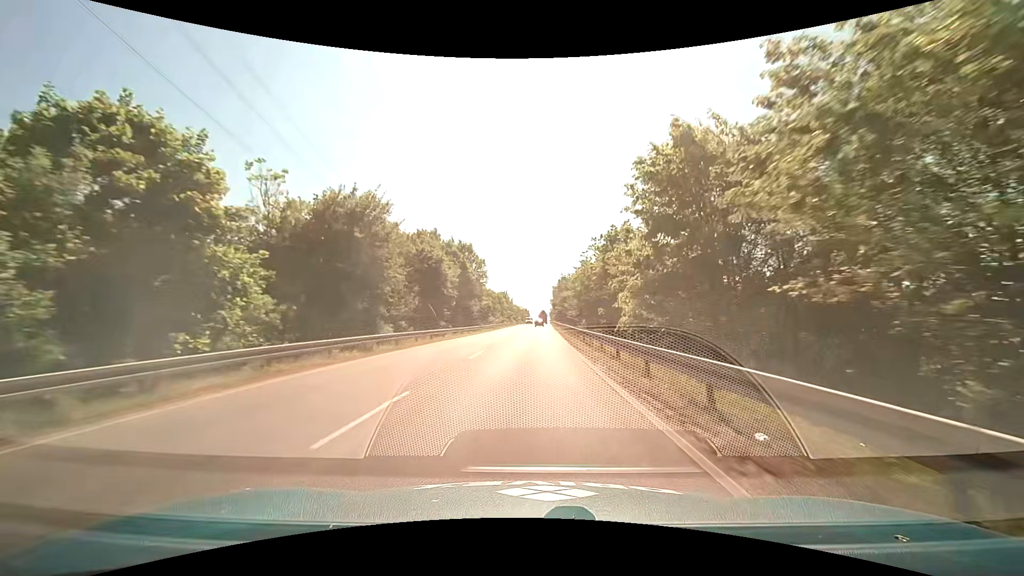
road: primary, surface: asphalt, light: Day
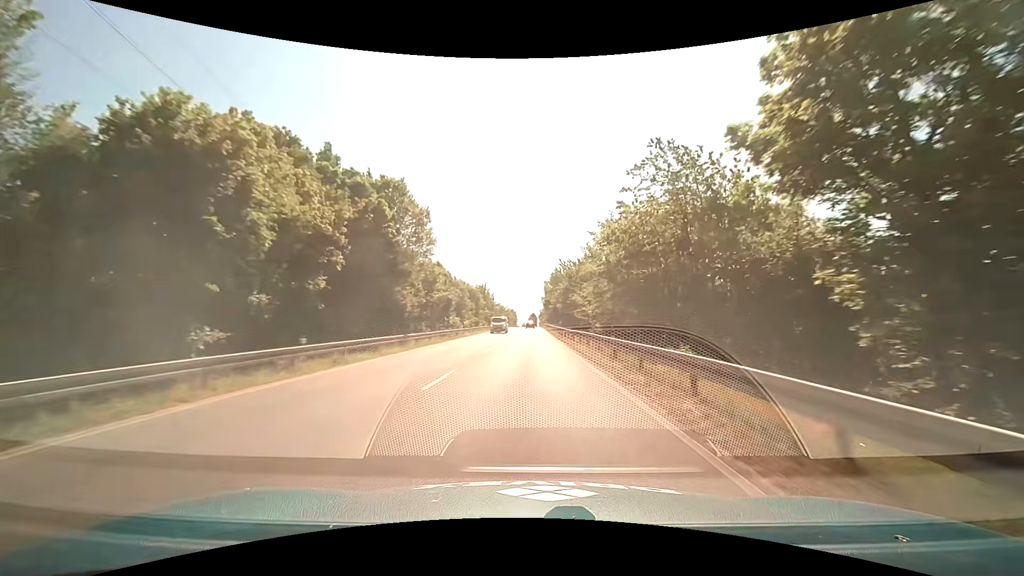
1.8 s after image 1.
(+0.3, +30.8) m; +1°
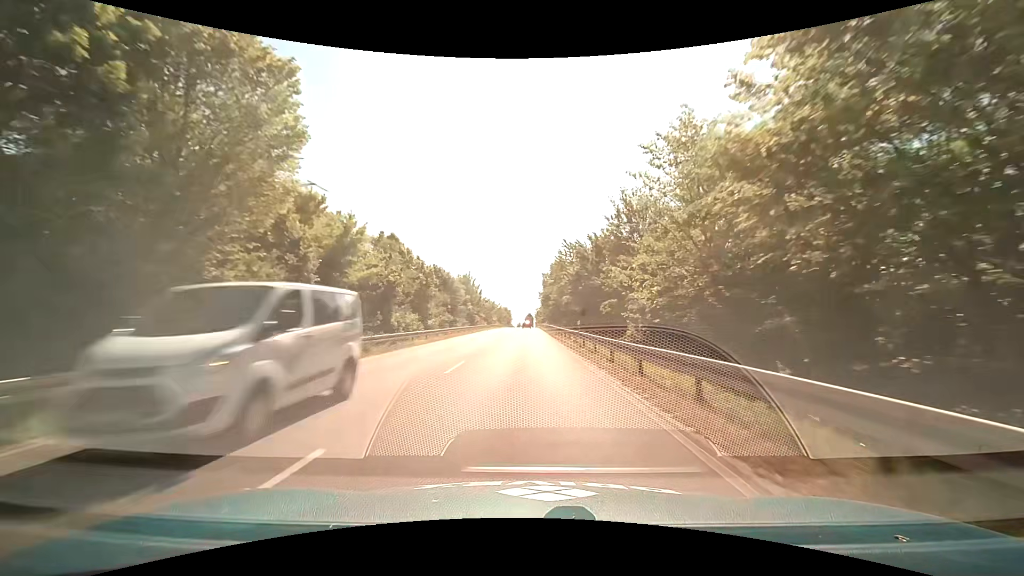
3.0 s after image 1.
(+0.1, +20.6) m; 0°
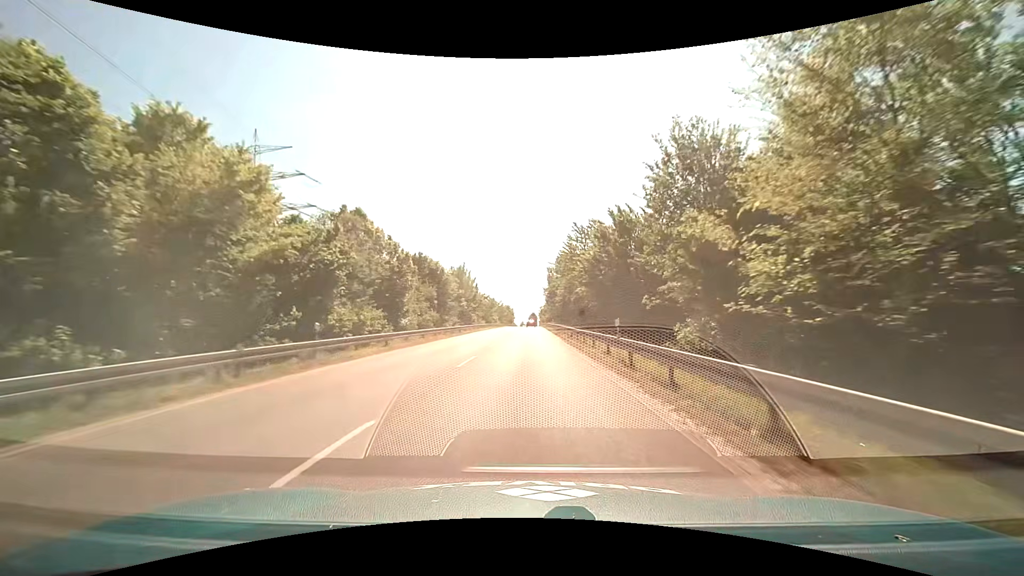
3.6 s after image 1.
(0.0, +10.3) m; 0°
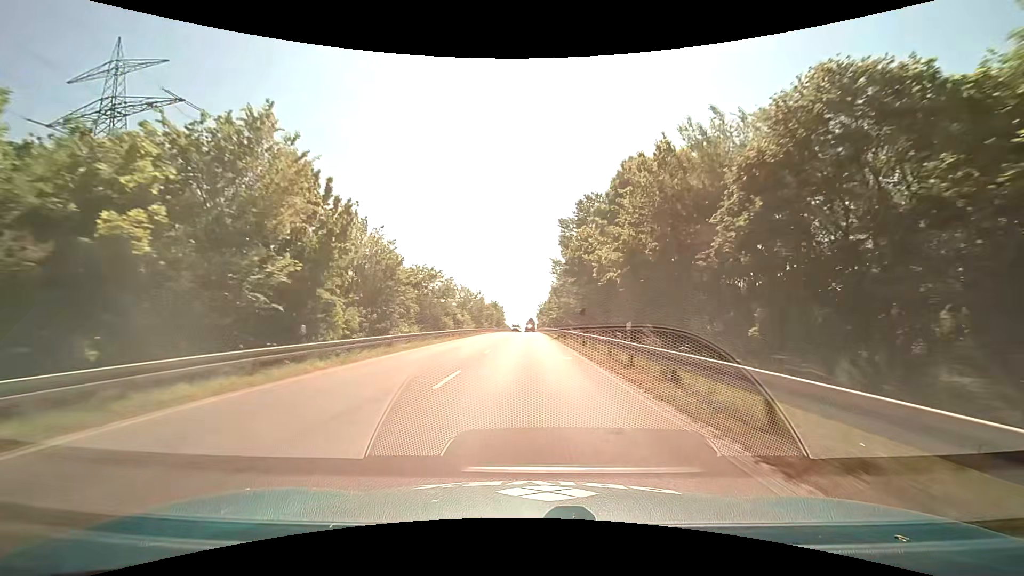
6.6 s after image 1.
(-0.1, +51.8) m; 0°
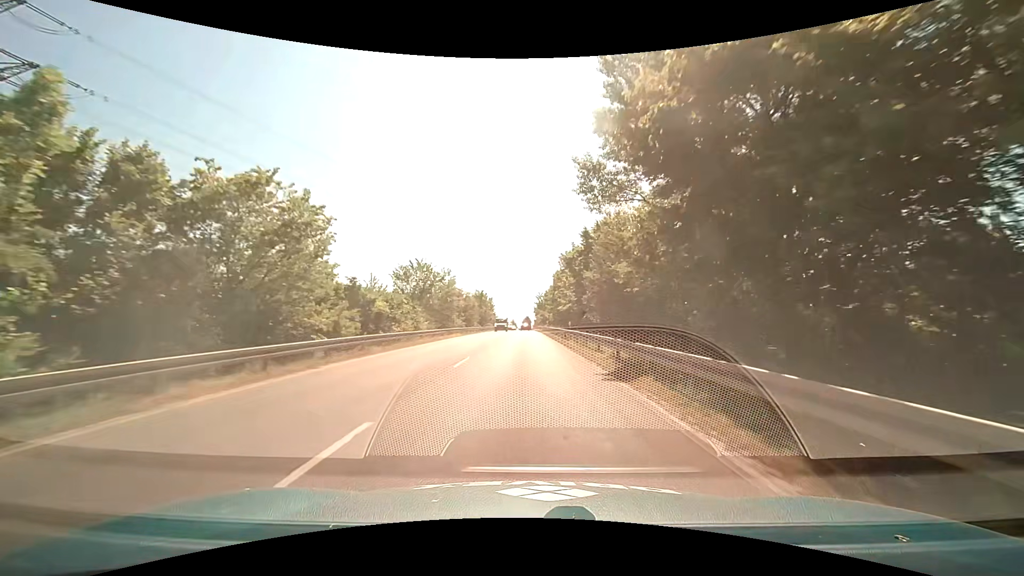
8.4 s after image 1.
(0.0, +31.2) m; 0°
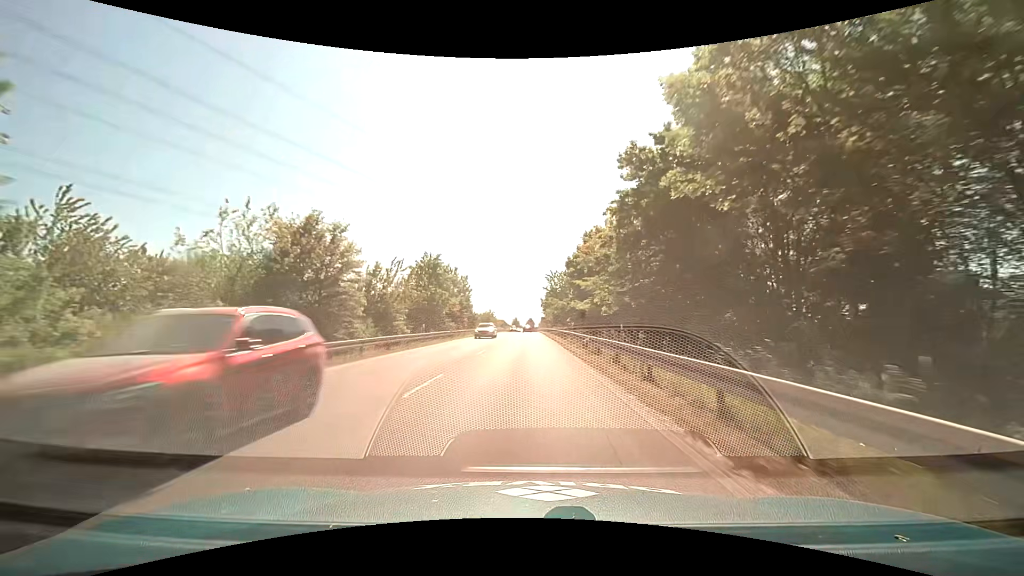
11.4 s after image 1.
(-0.1, +52.5) m; -1°
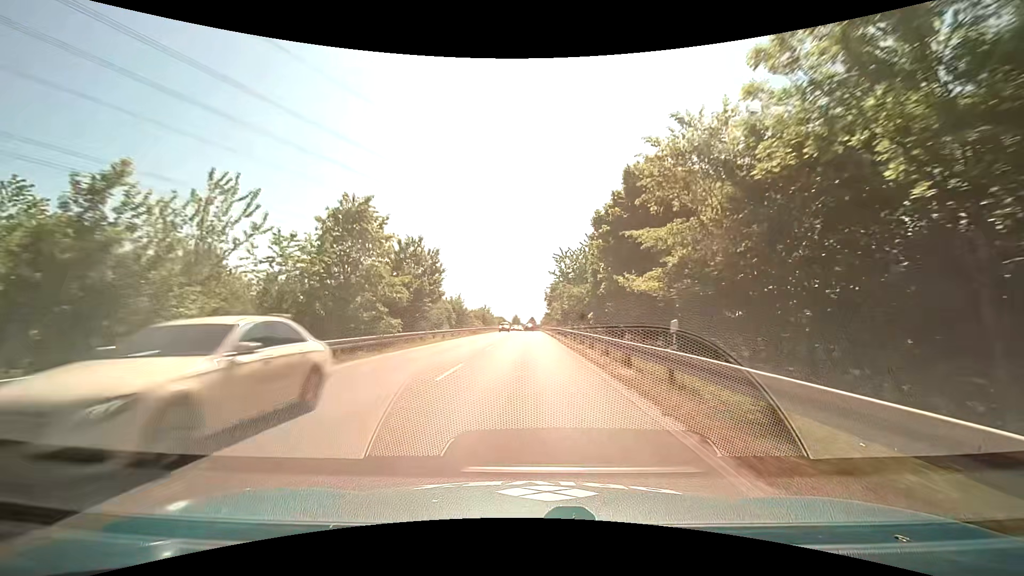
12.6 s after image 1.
(0.0, +21.3) m; 0°
(0, +10) (0, +20) (0, +30) (0, +40) (0, +50) (0, +60) (0, +70) (0, +80) (0, +90) (0, +100) m
